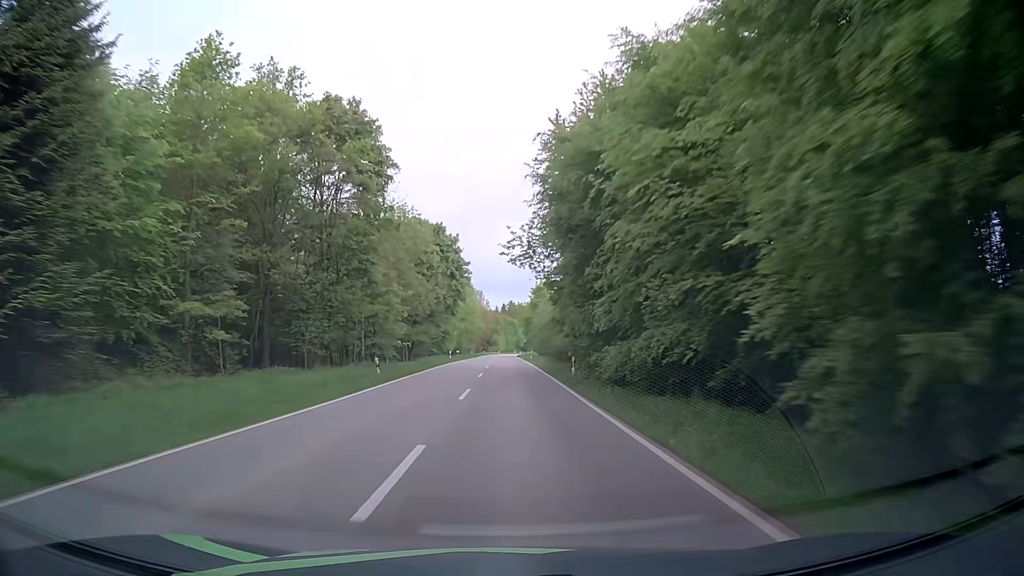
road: secondary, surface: asphalt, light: Day
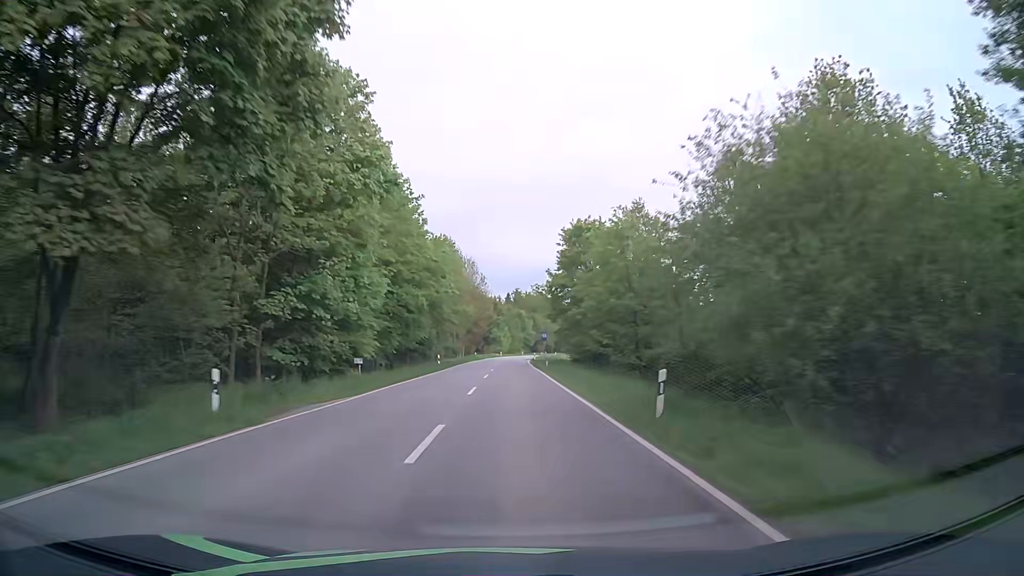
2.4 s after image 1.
(-0.1, +57.4) m; 0°
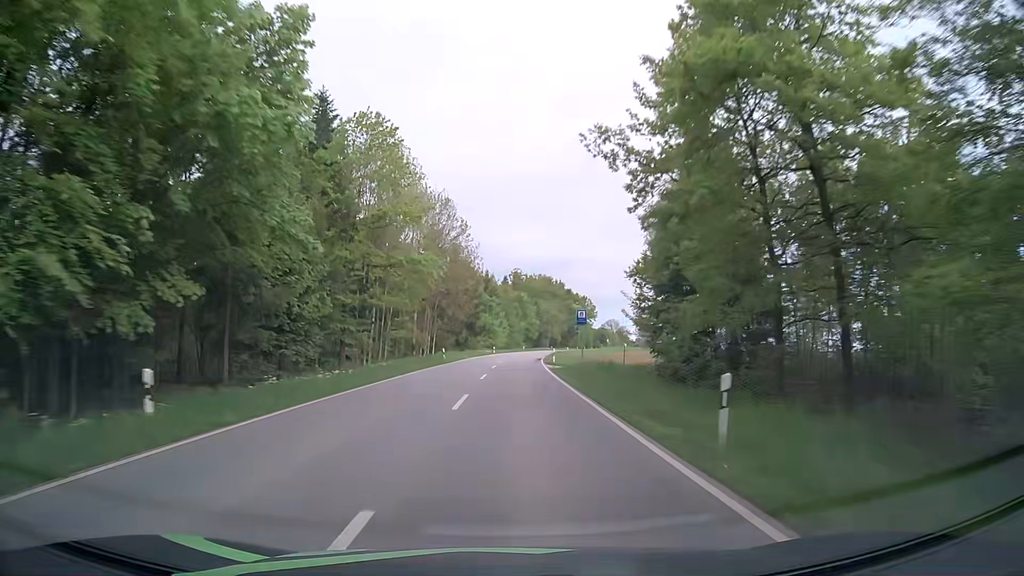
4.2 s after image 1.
(-0.1, +42.6) m; 0°
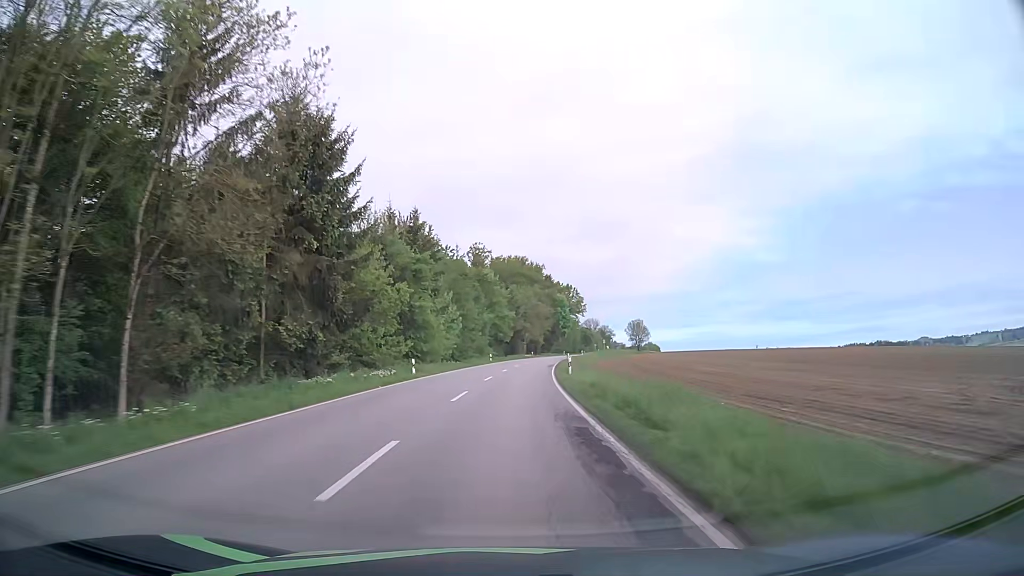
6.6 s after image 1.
(+1.4, +56.0) m; +3°
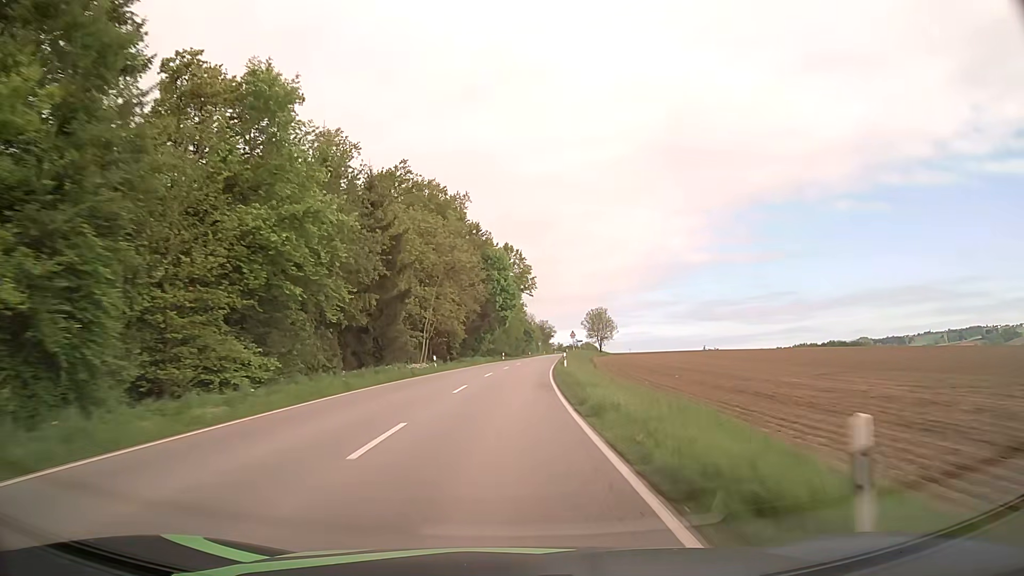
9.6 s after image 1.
(+3.9, +69.9) m; +6°
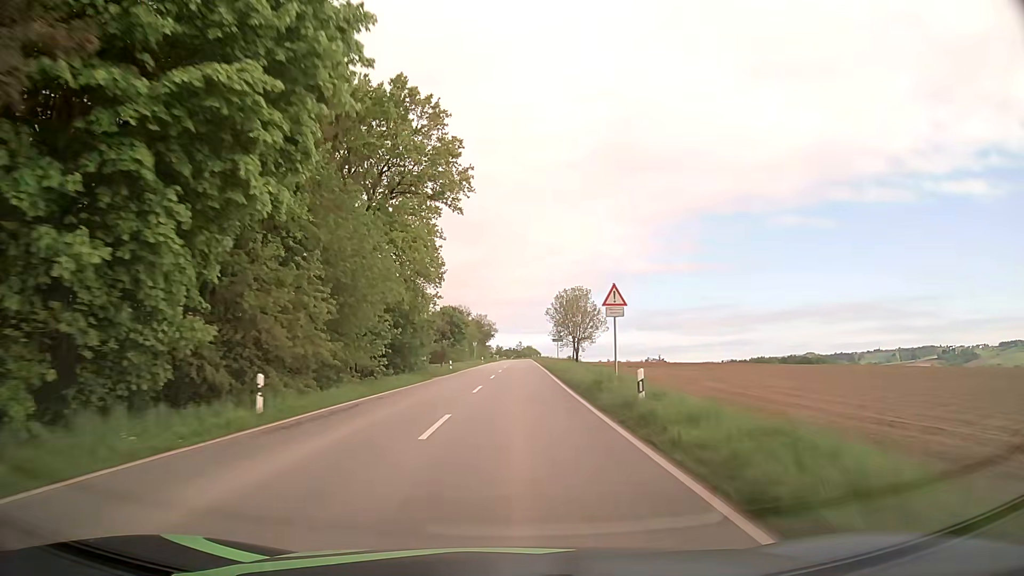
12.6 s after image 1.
(+3.3, +70.1) m; +5°
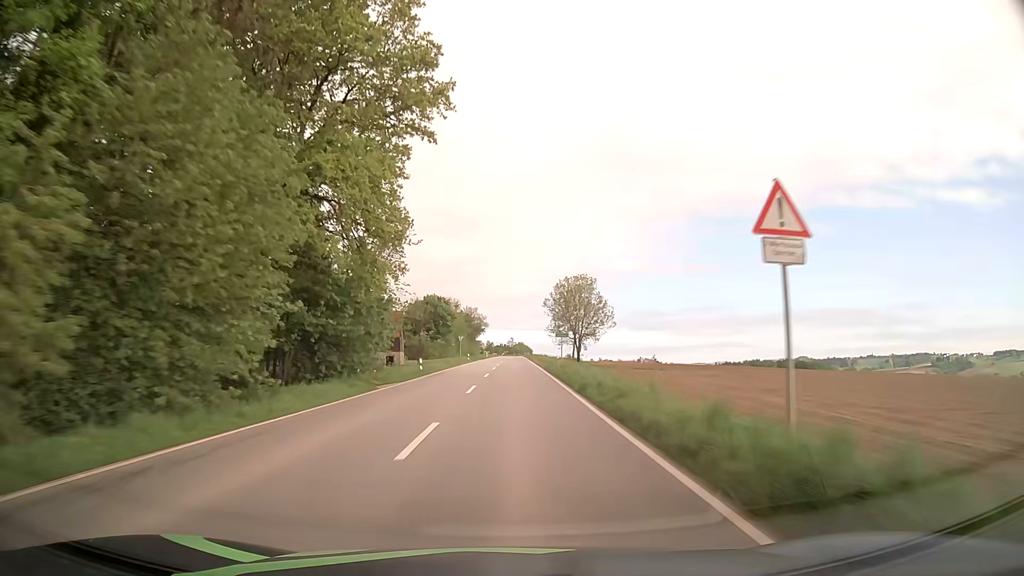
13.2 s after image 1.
(+0.1, +14.1) m; +1°
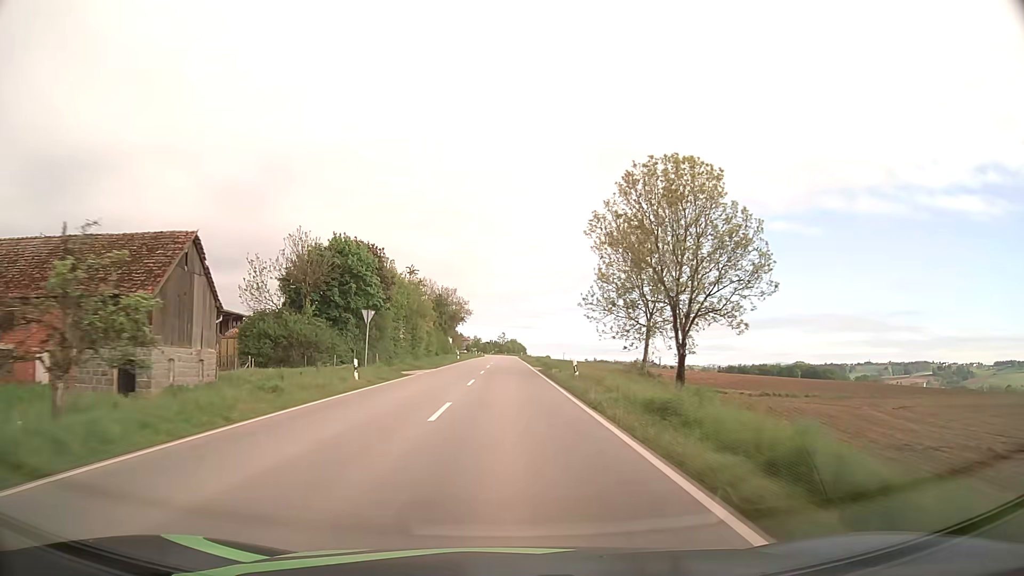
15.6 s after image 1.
(+0.7, +56.5) m; +1°
(0, +10) (0, +20) (0, +30) (0, +40) (0, +50) (0, +60) (0, +70) (0, +80) (0, +90) (0, +100) m
